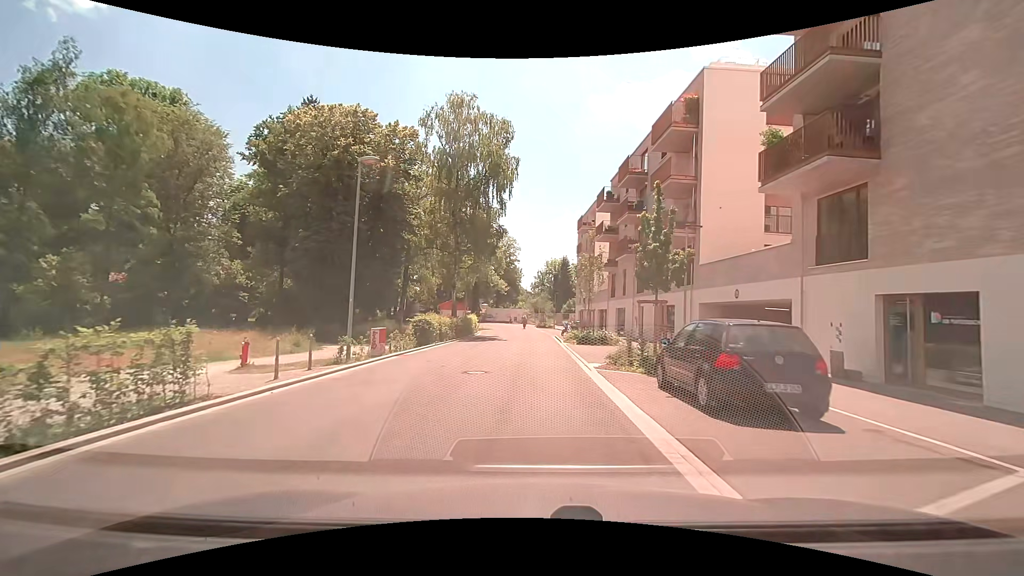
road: residential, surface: asphalt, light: Day
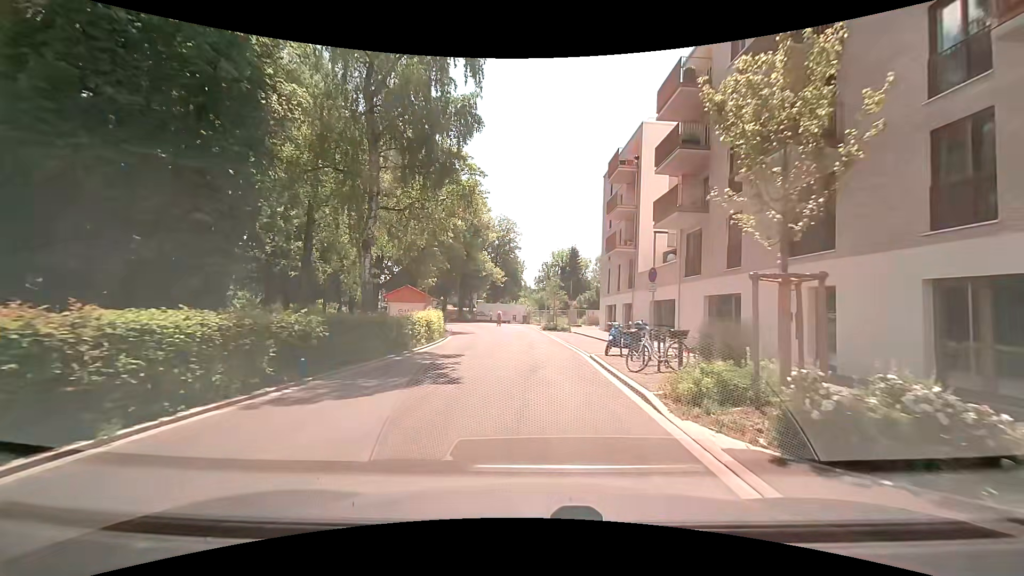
(-0.2, +22.6) m; 0°
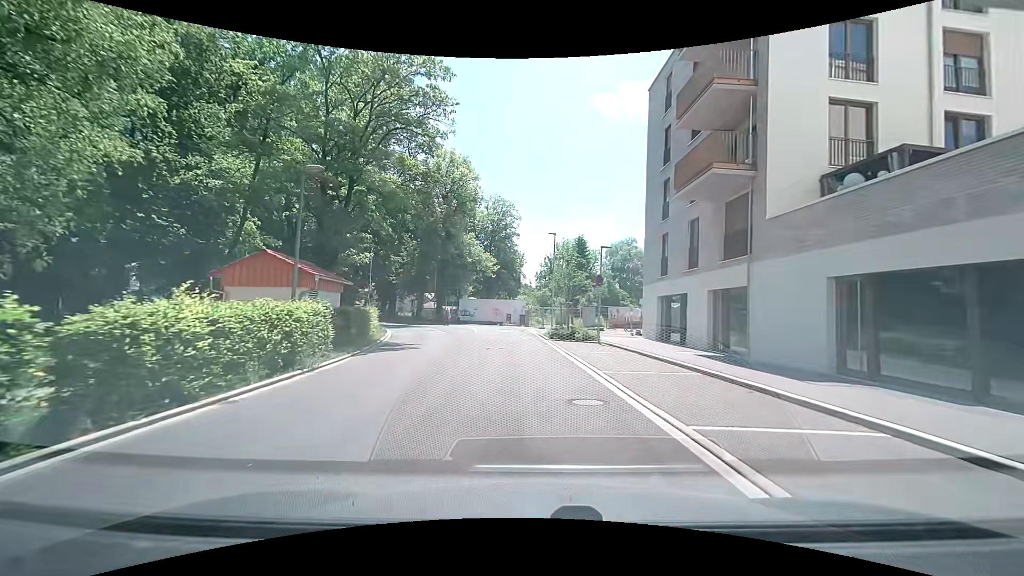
(0.0, +19.0) m; -1°
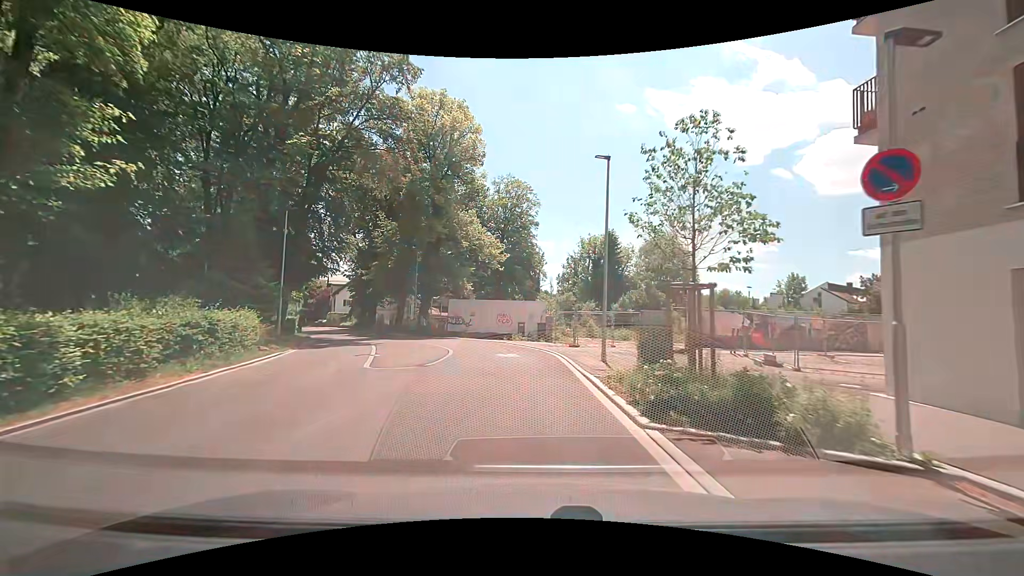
(-0.3, +18.6) m; -2°
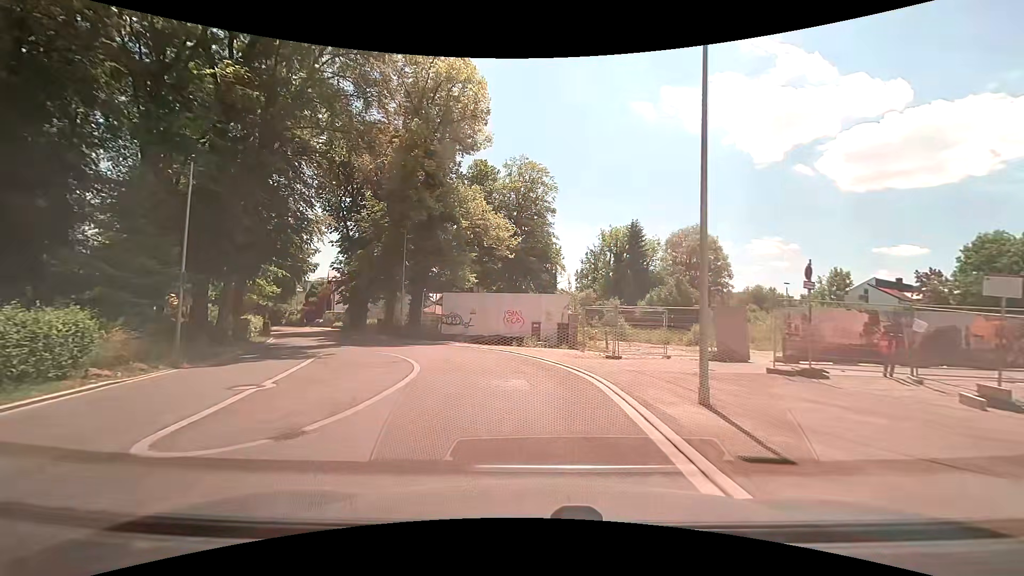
(0.0, +8.6) m; -1°
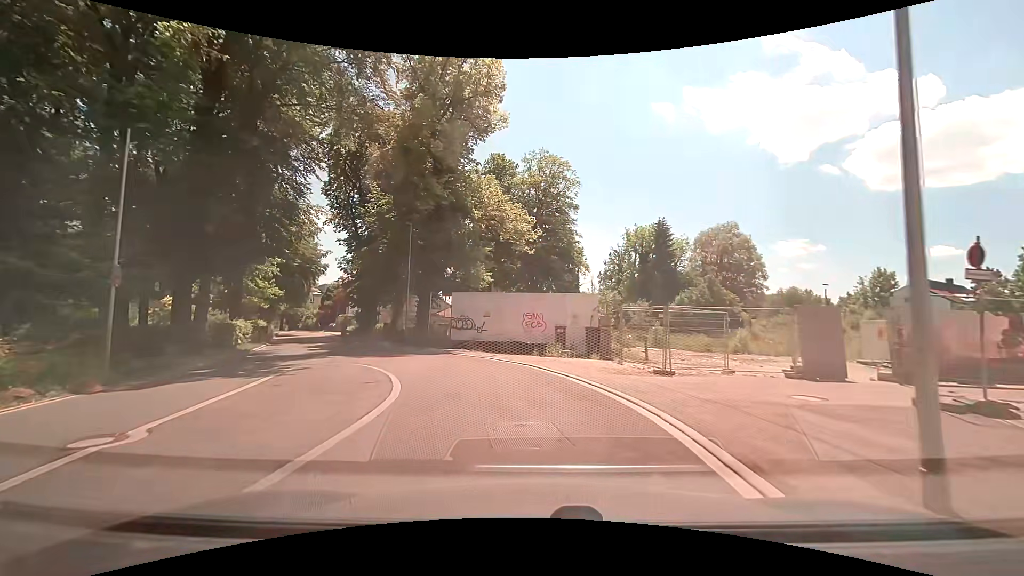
(0.0, +4.1) m; -2°
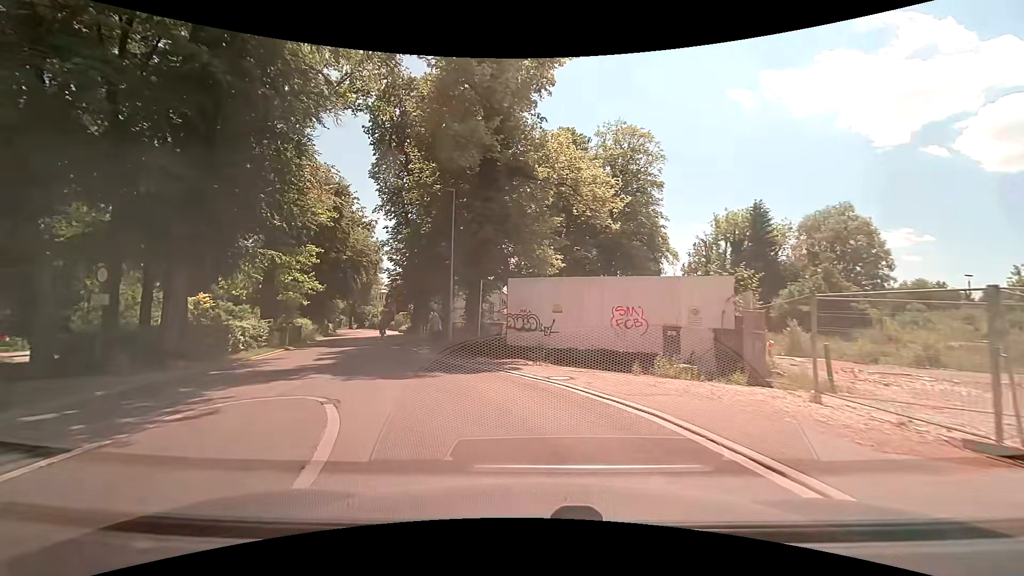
(-0.5, +7.8) m; -8°
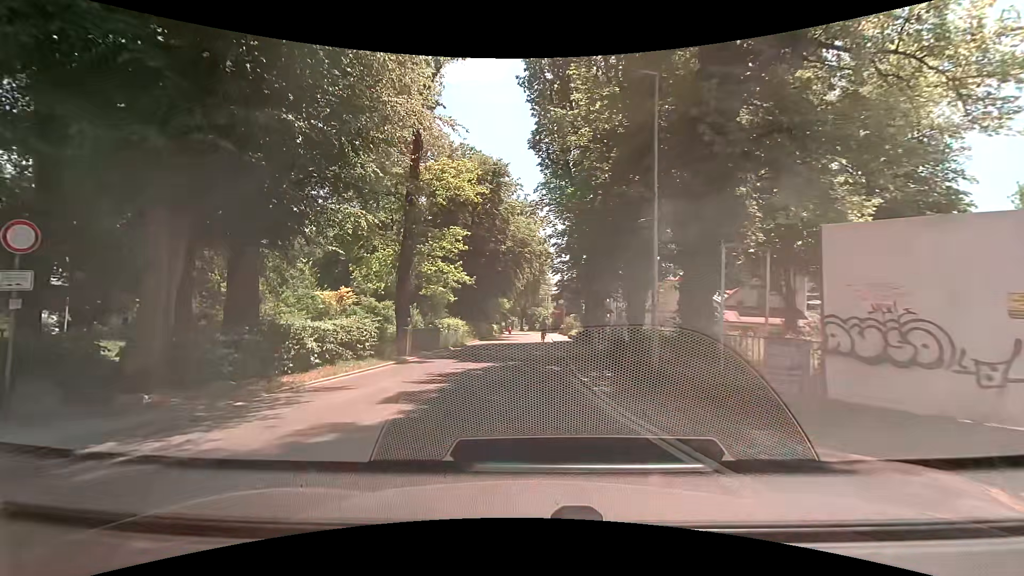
(-1.7, +10.4) m; -20°
(0, +10) (0, +20) (0, +30) (0, +40) (0, +50) (0, +60) (0, +70) (0, +80) (-1, +90) (-3, +100) m
